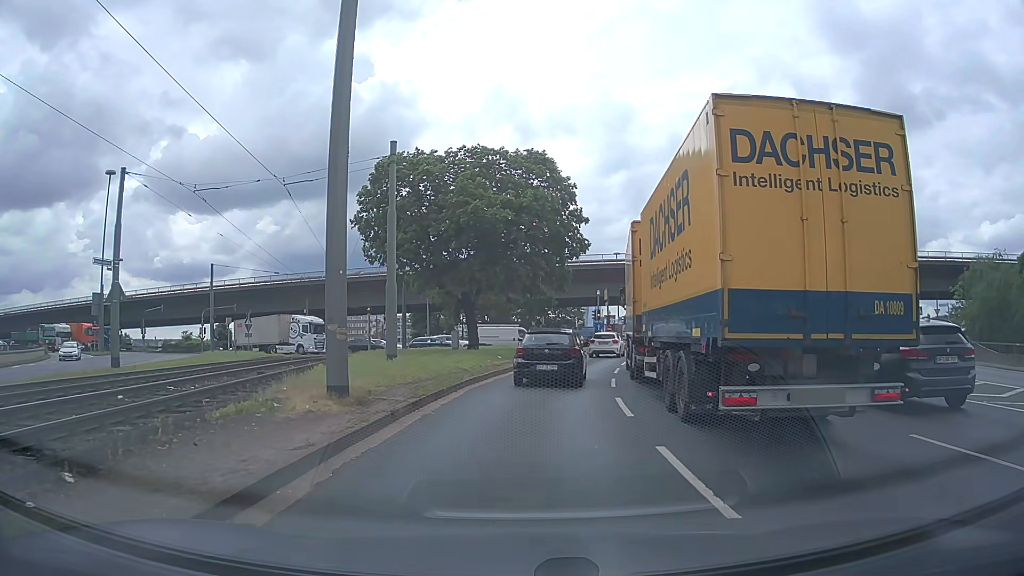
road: primary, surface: asphalt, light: Day
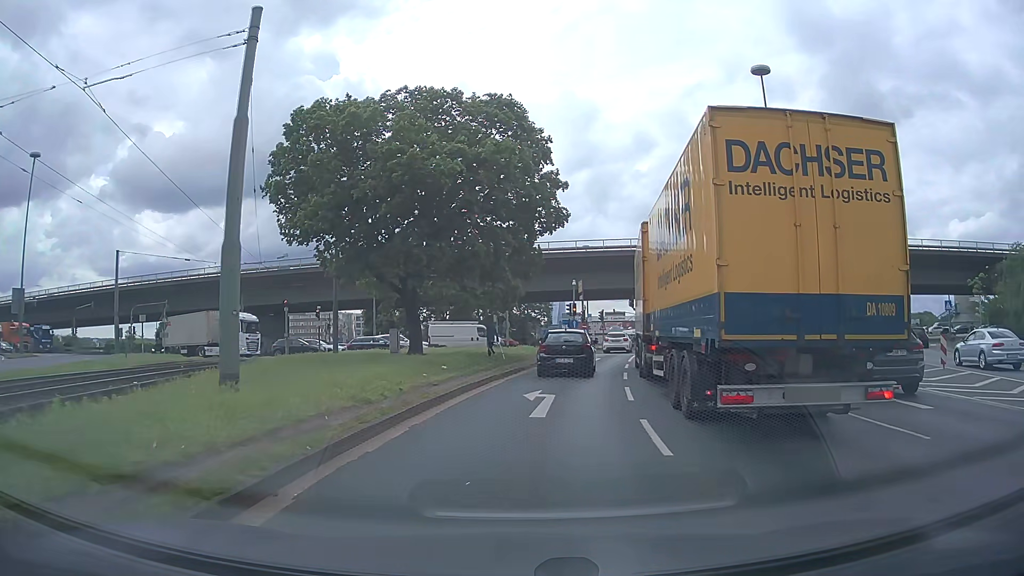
(+0.1, +9.8) m; +2°
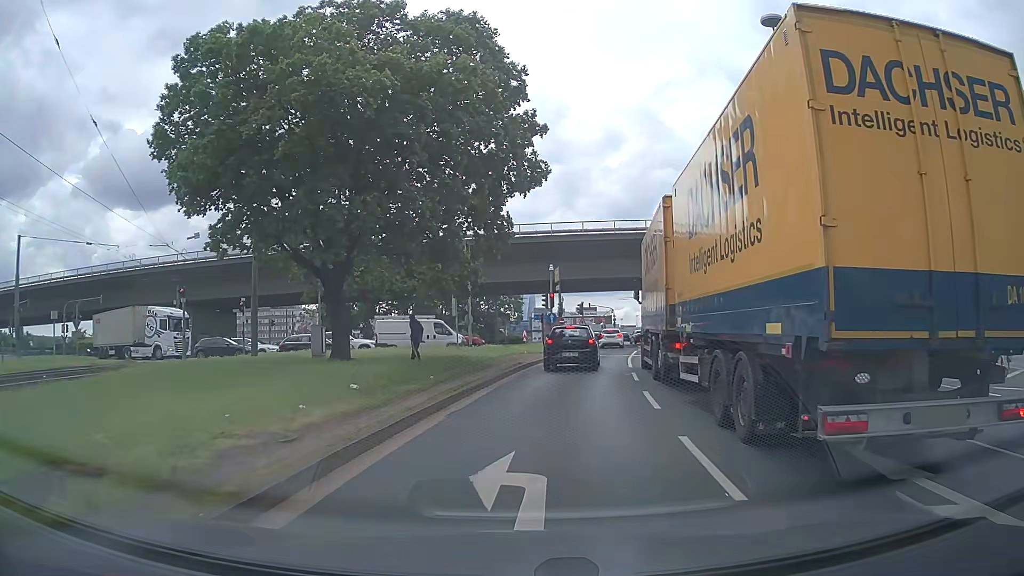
(+0.2, +8.4) m; +3°
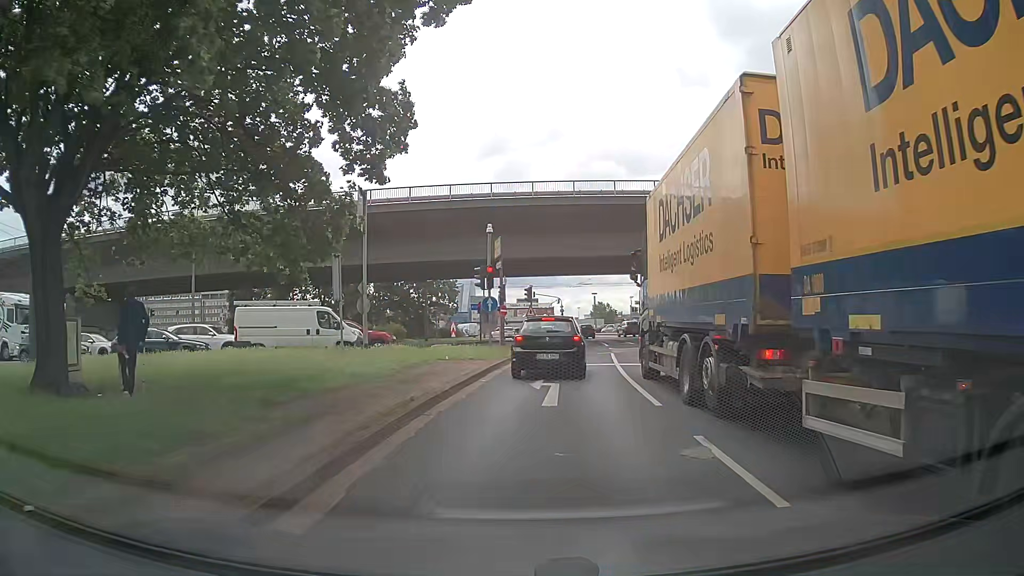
(+0.5, +12.4) m; +6°
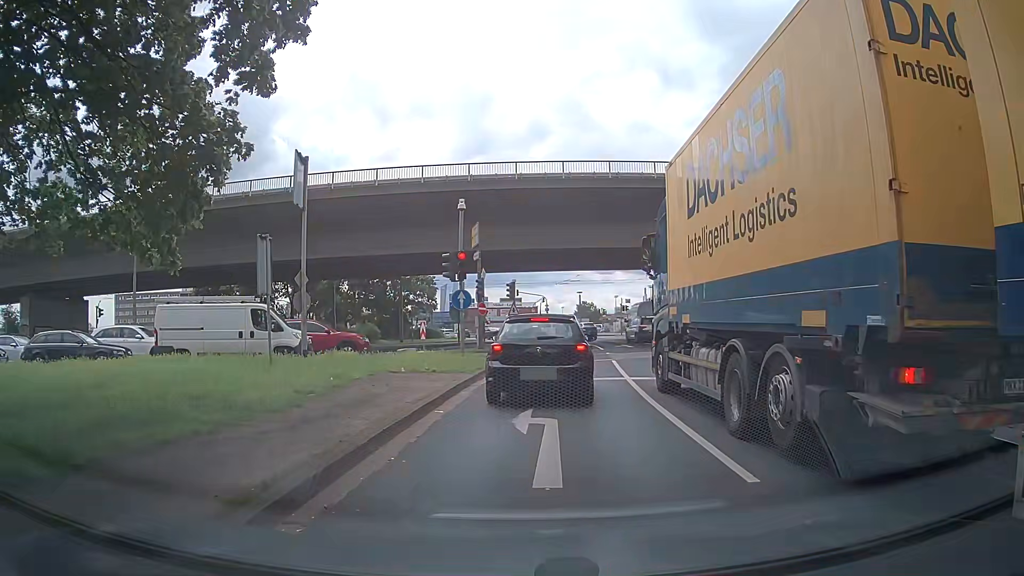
(+0.1, +4.8) m; 0°
